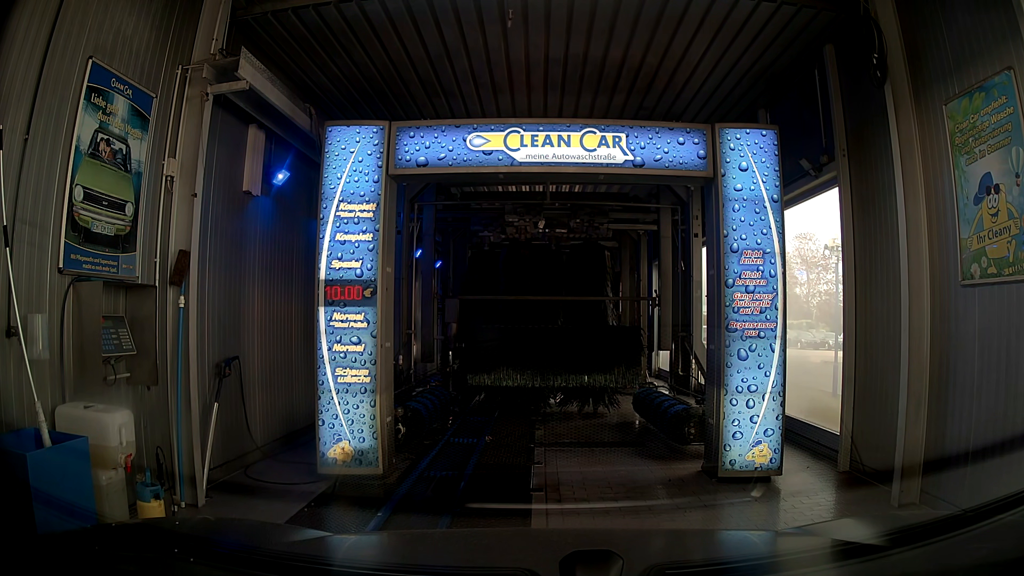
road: service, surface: asphalt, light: Day
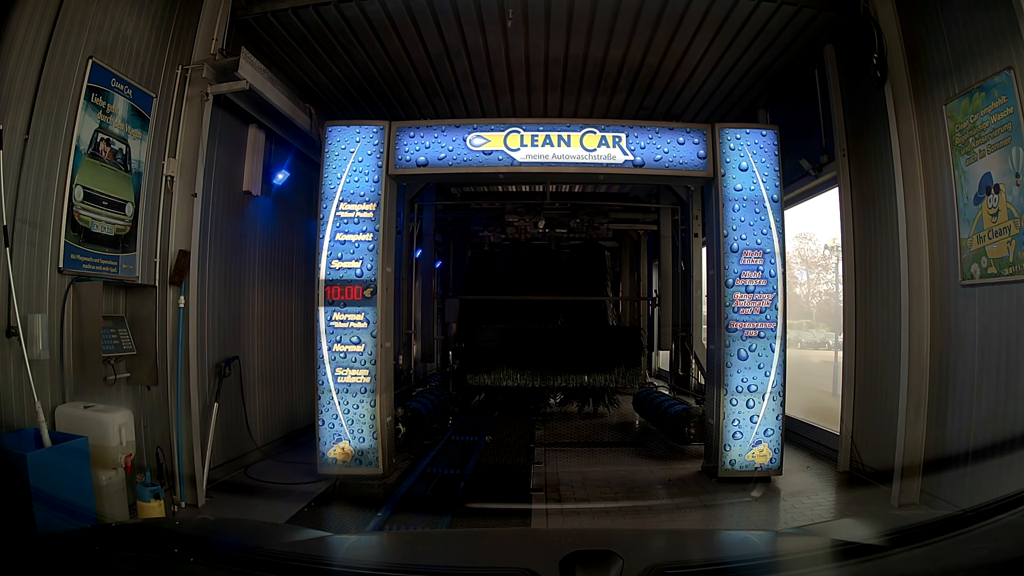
(0.0, 0.0) m; 0°
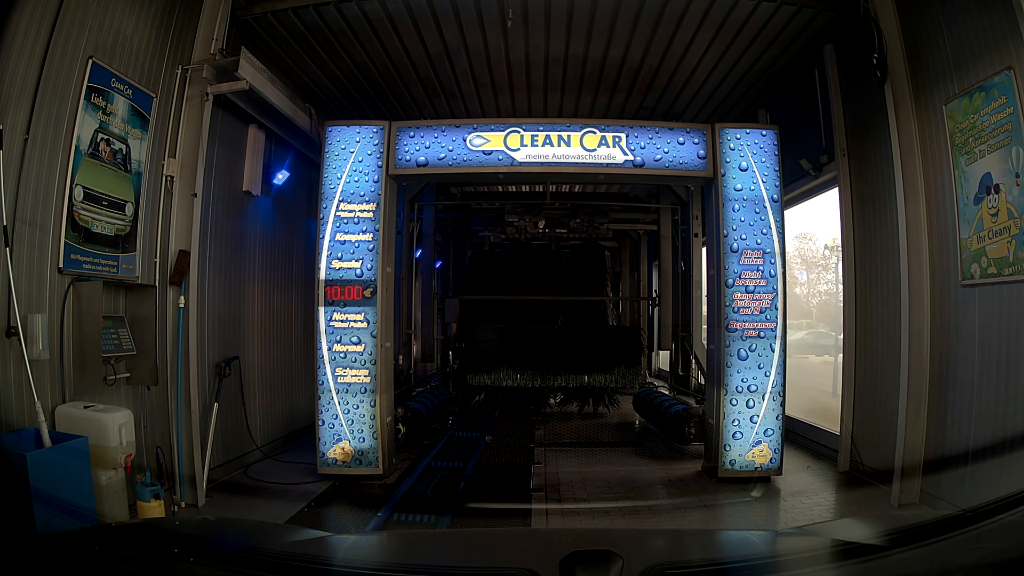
(0.0, 0.0) m; 0°
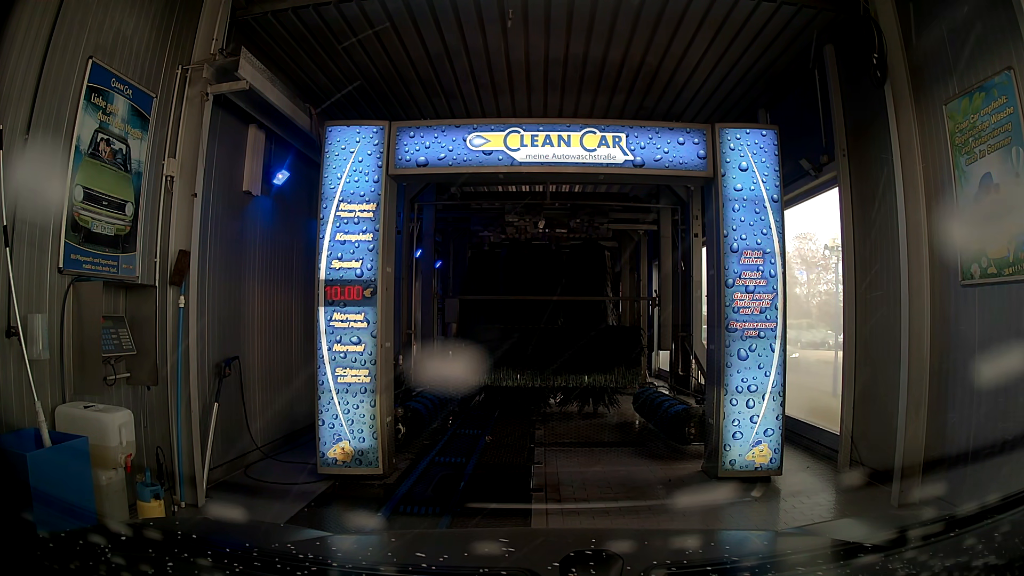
(0.0, 0.0) m; 0°
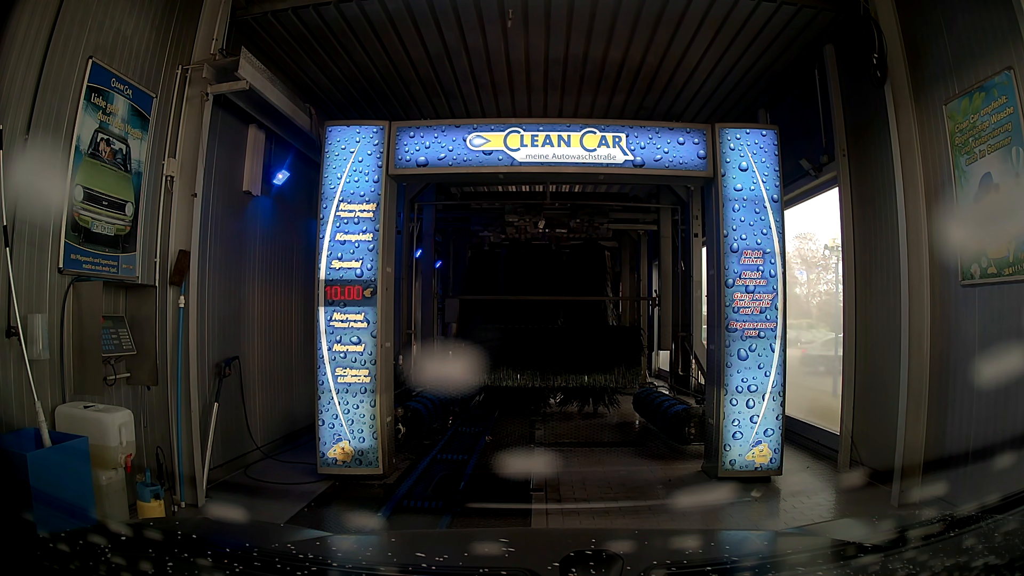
(0.0, 0.0) m; 0°
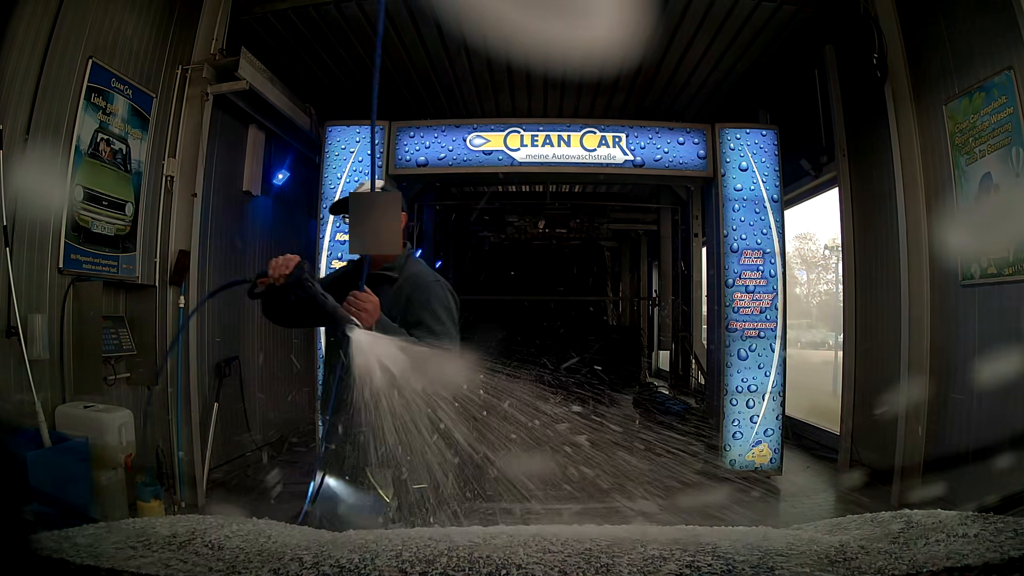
(0.0, 0.0) m; 0°
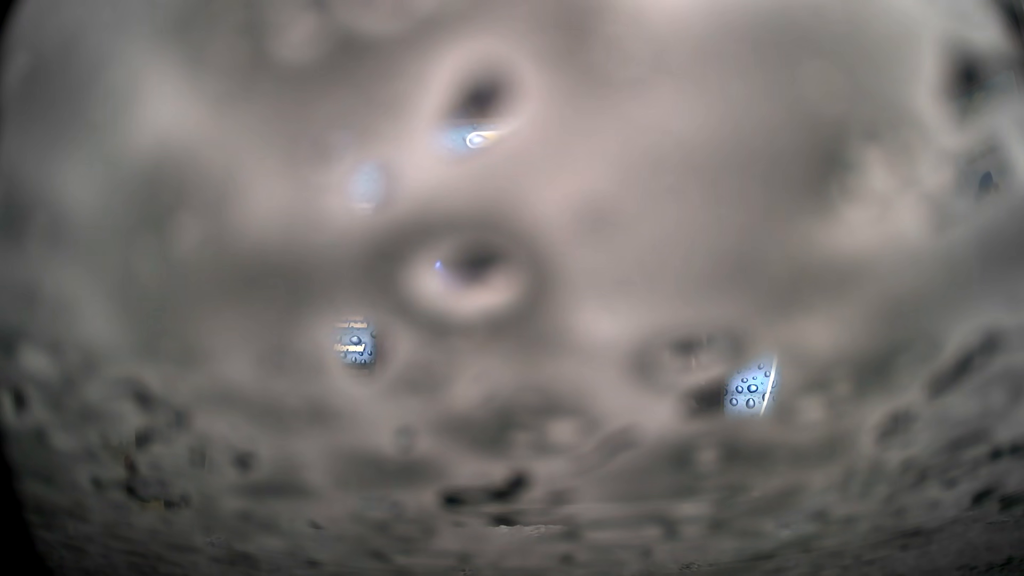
(0.0, 0.0) m; 0°
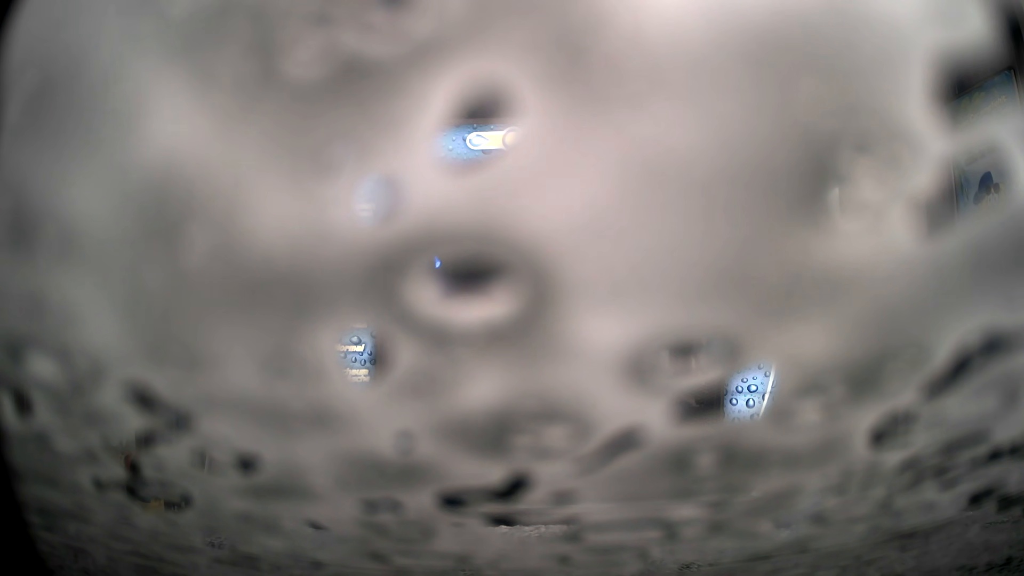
(0.0, 0.0) m; 0°
